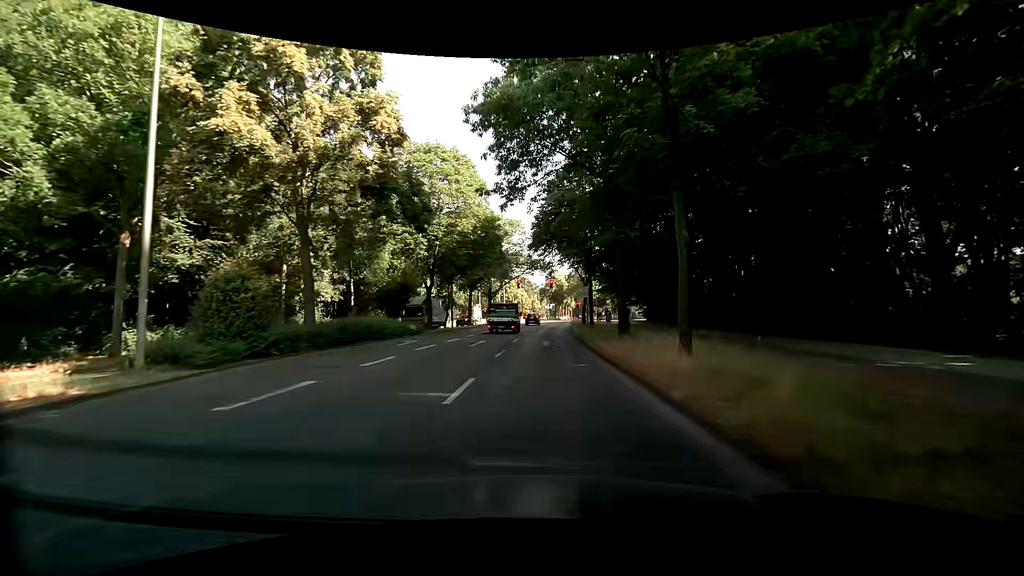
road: primary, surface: asphalt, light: Day
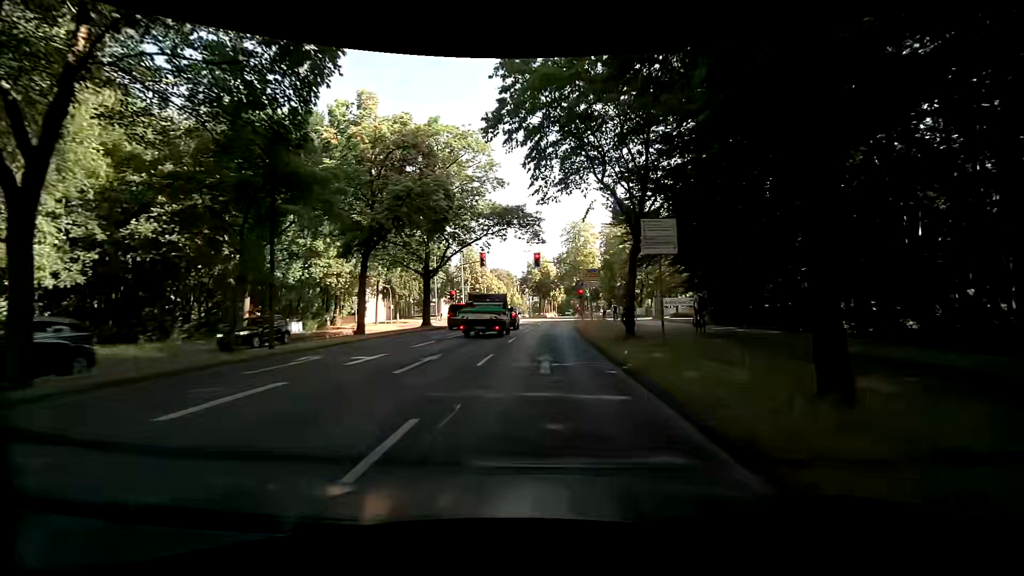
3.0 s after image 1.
(+0.1, +30.9) m; +1°
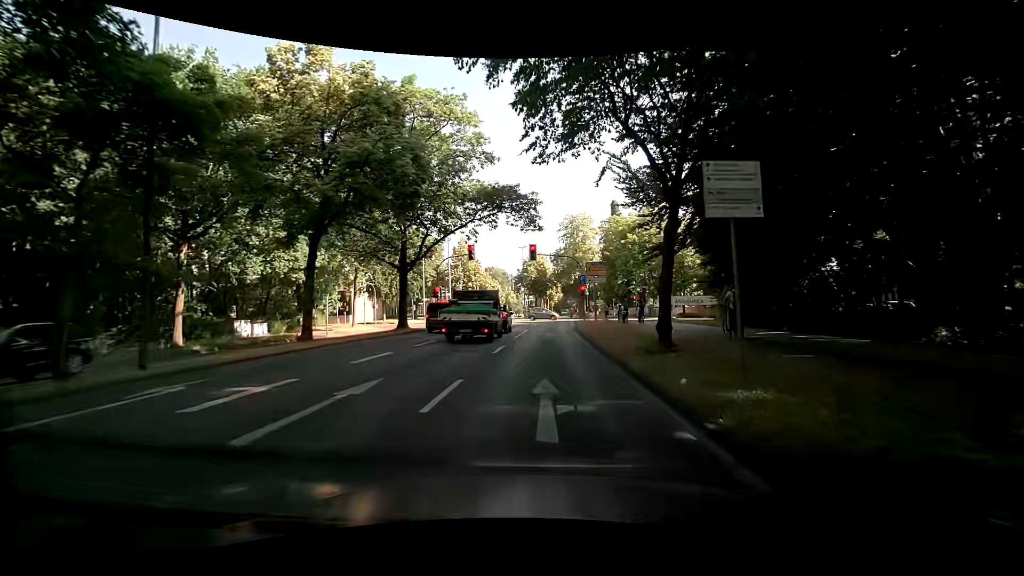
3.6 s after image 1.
(0.0, +5.5) m; +1°
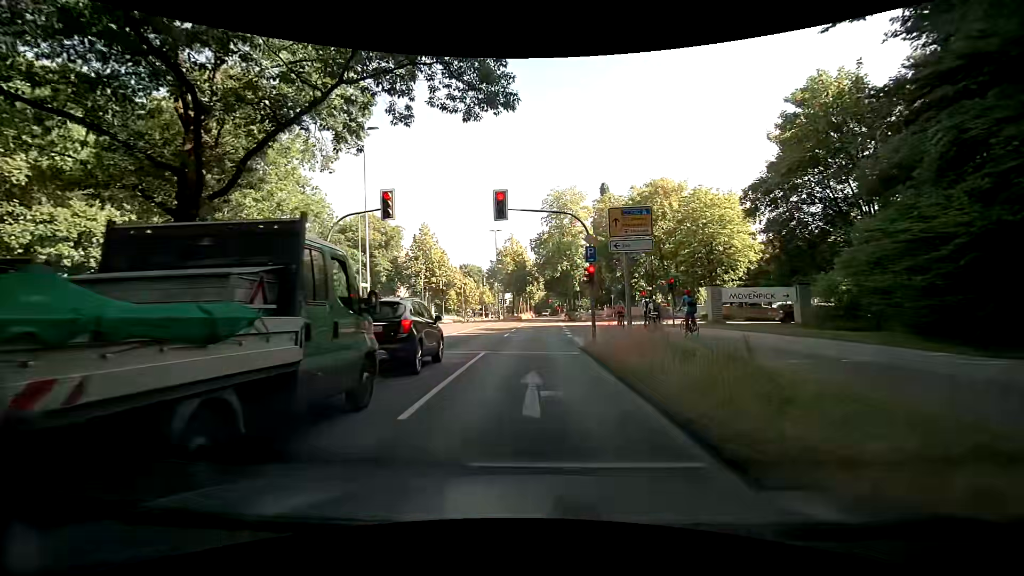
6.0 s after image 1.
(+0.2, +18.1) m; +2°
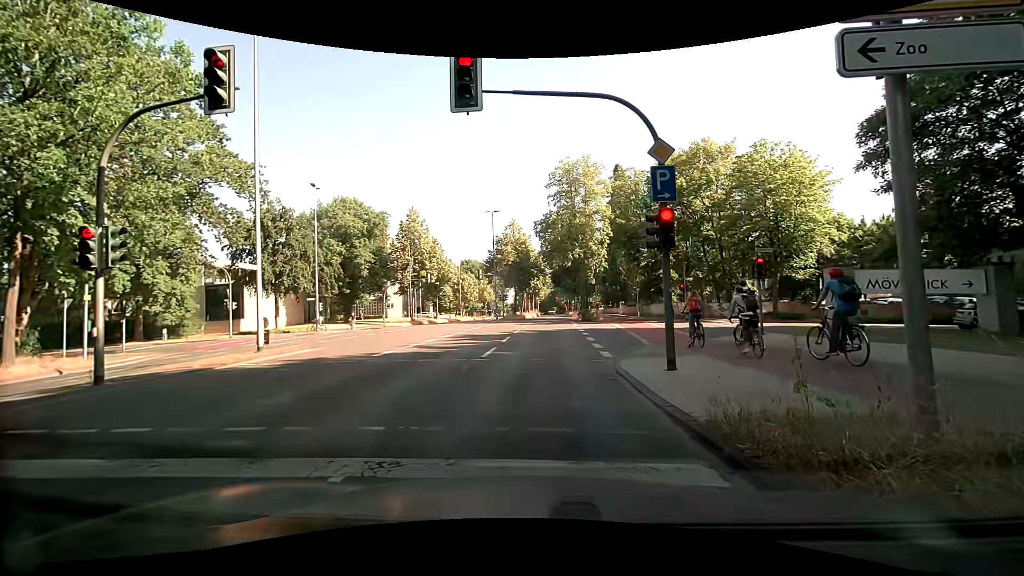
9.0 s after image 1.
(-0.1, +11.5) m; -3°
